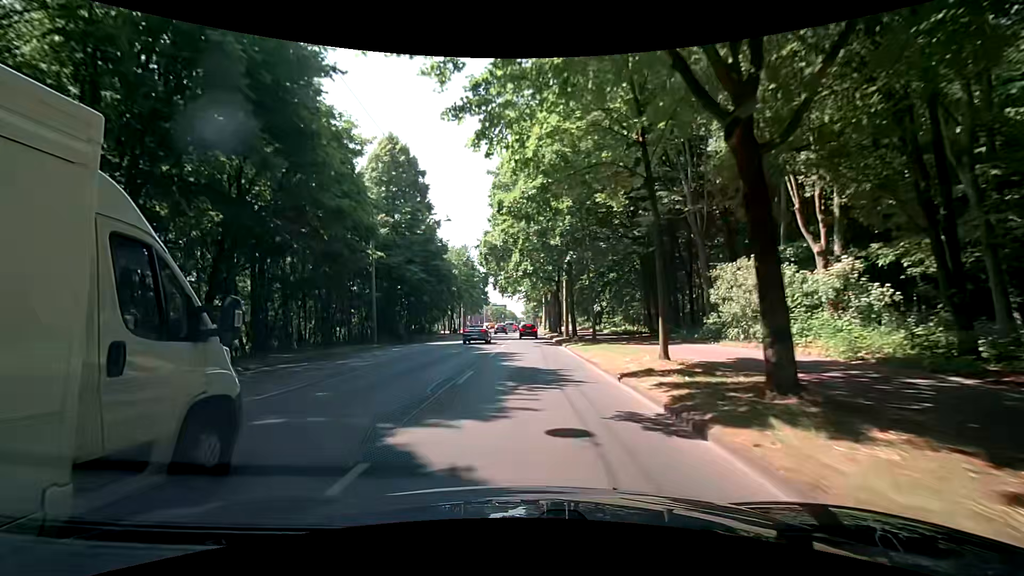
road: primary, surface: asphalt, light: Day
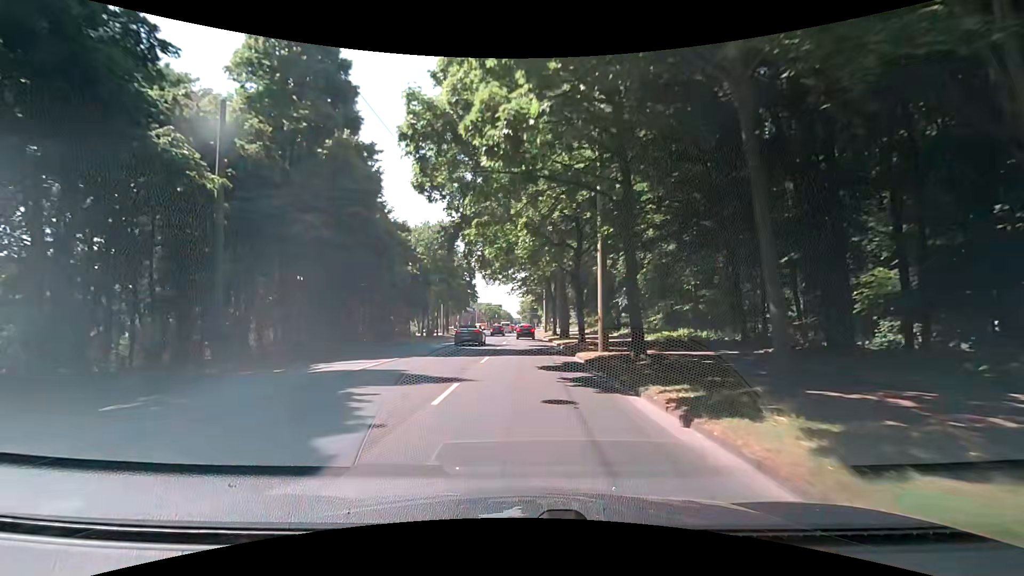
(+0.1, +22.3) m; +1°
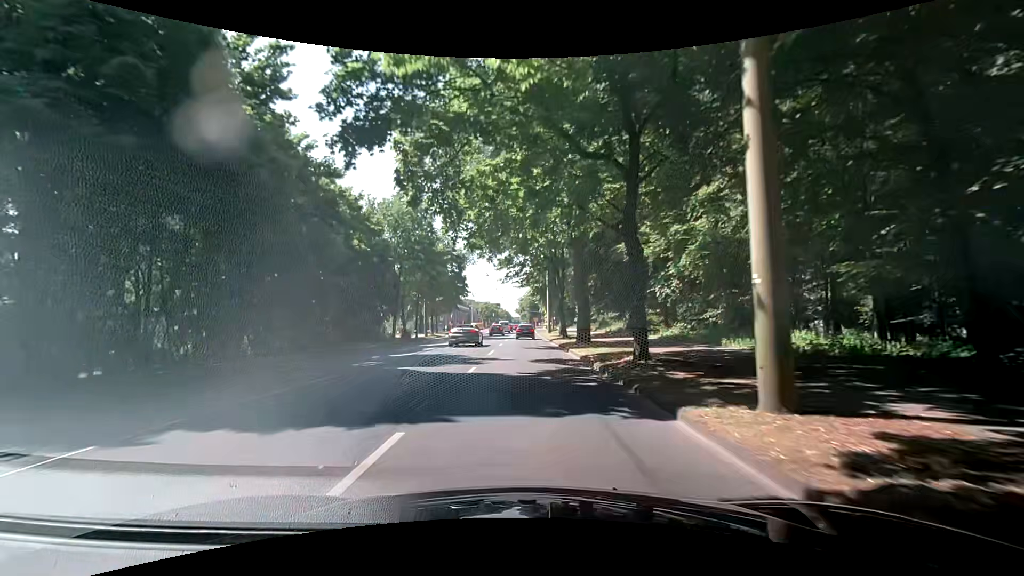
(-0.1, +14.9) m; 0°
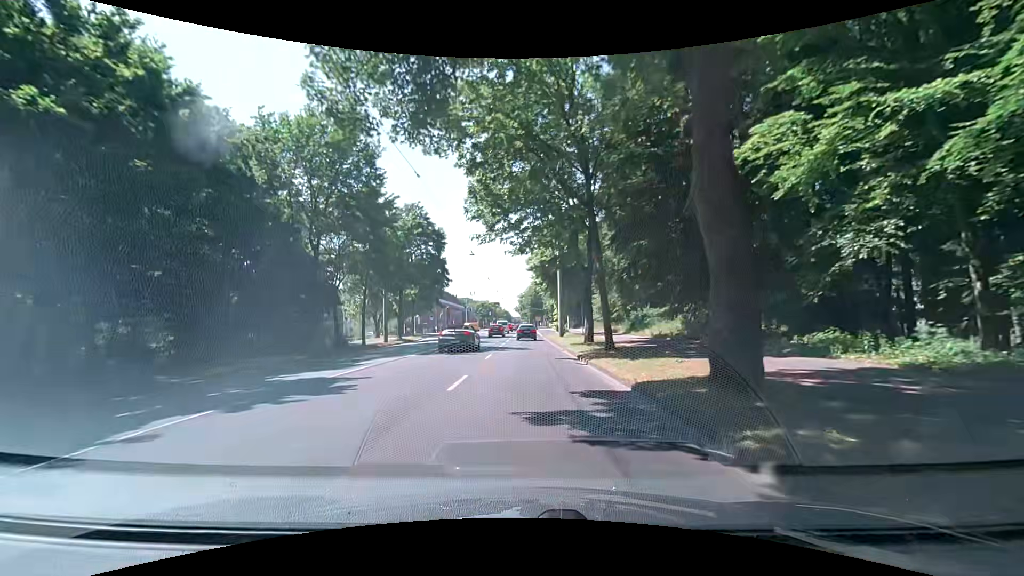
(+0.1, +21.8) m; 0°
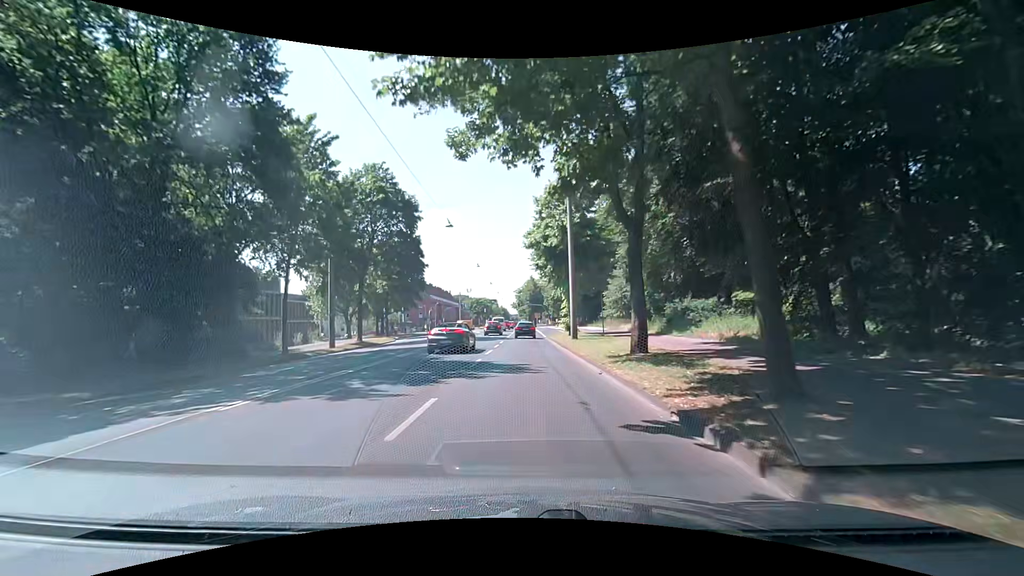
(0.0, +14.0) m; 0°
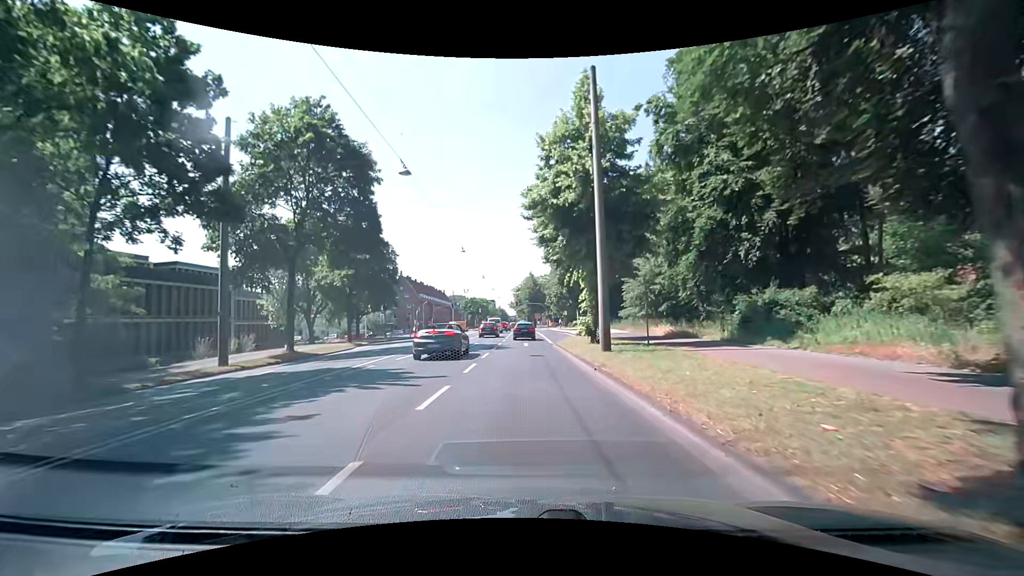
(-0.1, +13.5) m; 0°
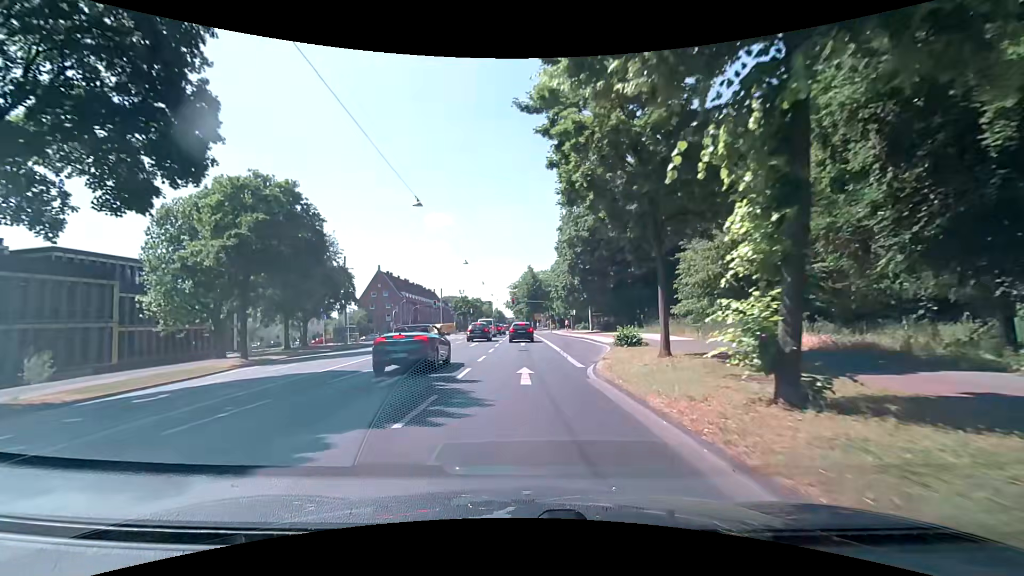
(+0.1, +19.1) m; 0°
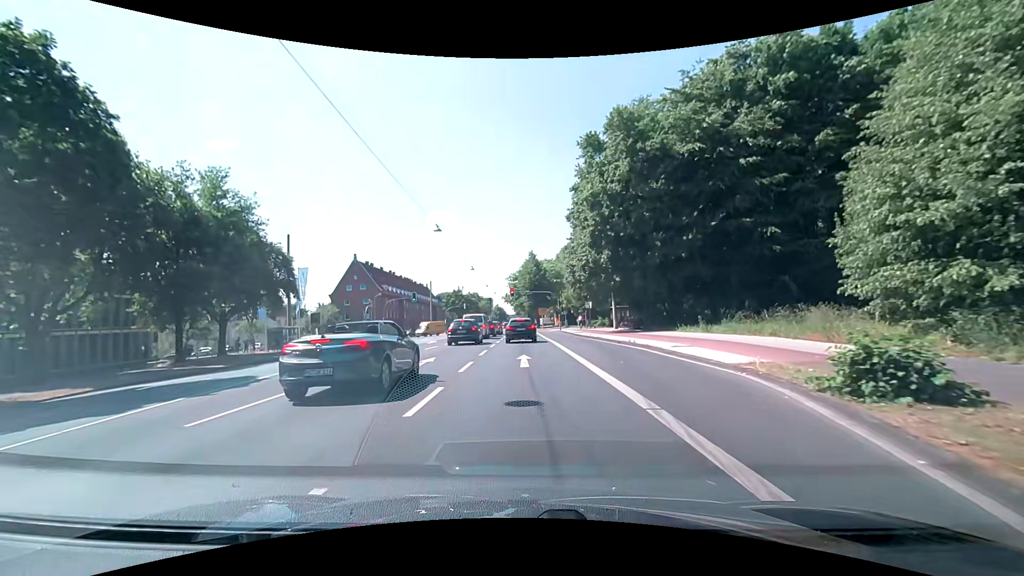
(0.0, +17.5) m; 0°
(0, +10) (0, +20) (0, +30) (0, +40) (0, +50) (0, +60) (0, +70) (0, +80) (-1, +90) (-1, +100) m
